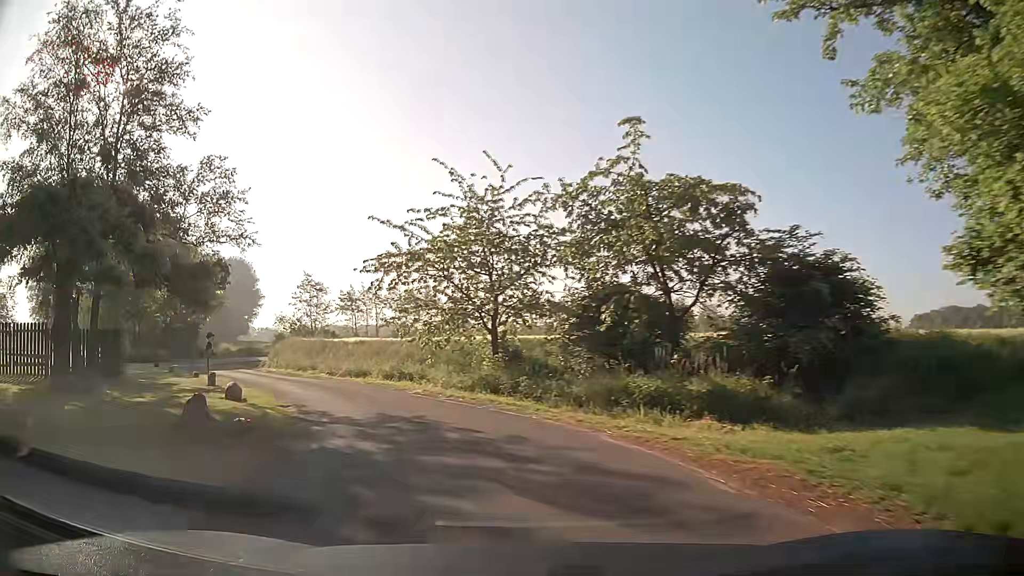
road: unclassified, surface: asphalt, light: Day
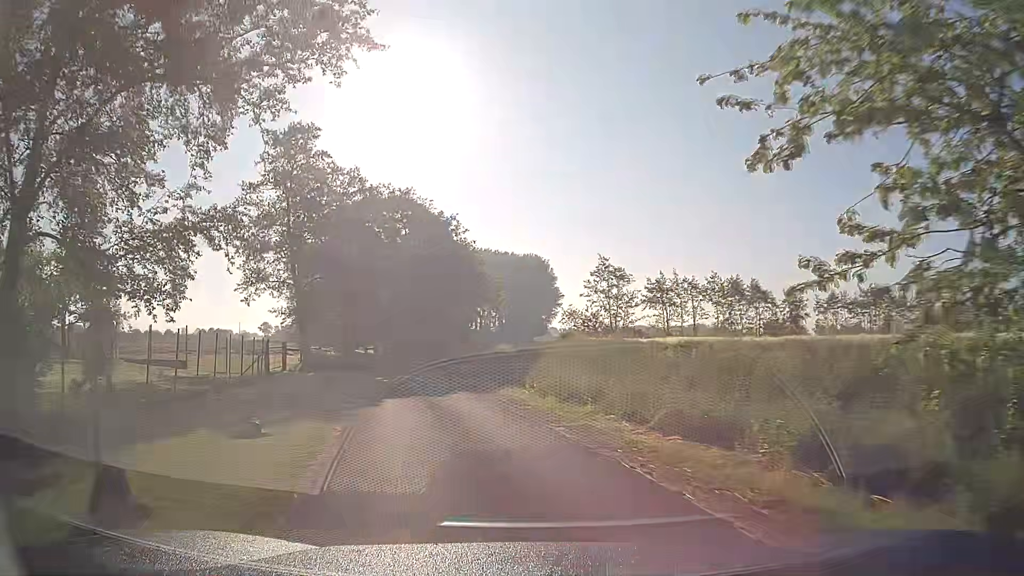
(-4.0, +16.3) m; -26°
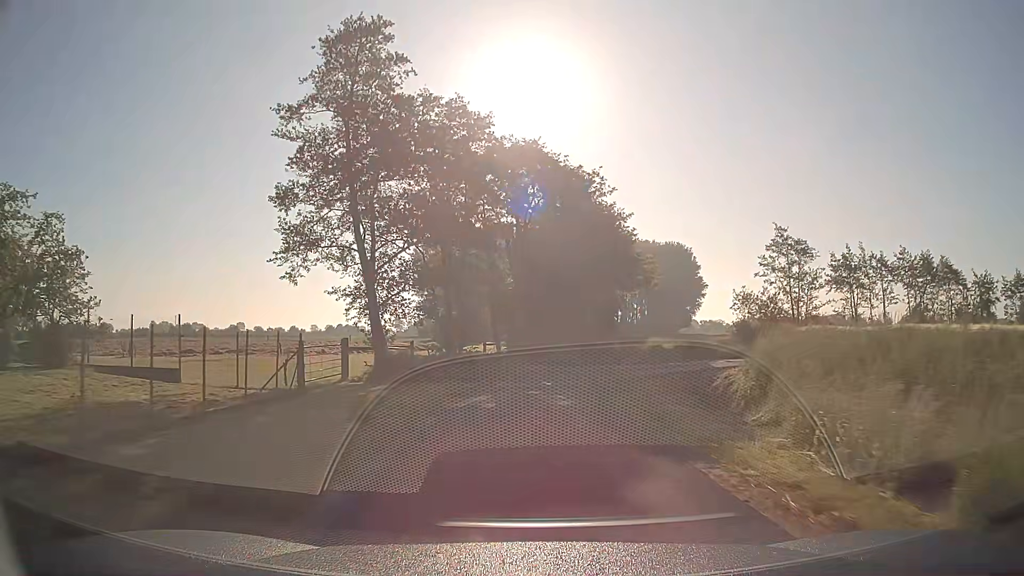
(-1.4, +12.3) m; -11°
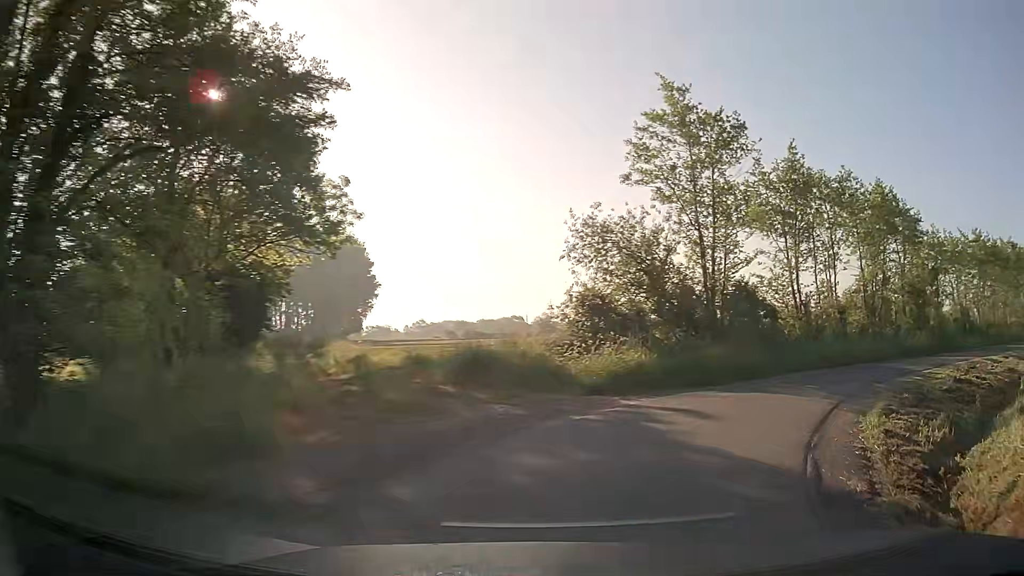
(+3.4, +30.0) m; +28°
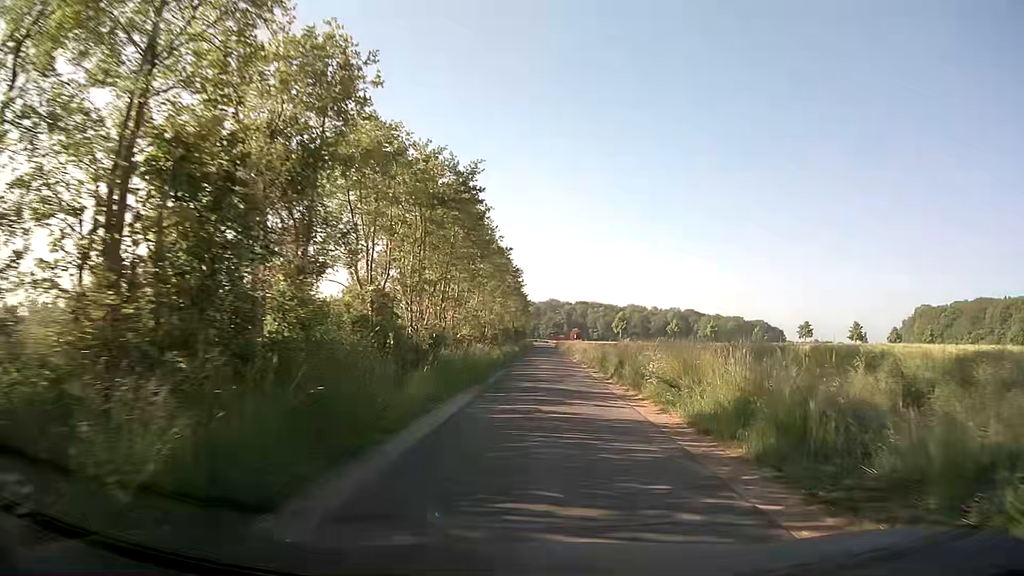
(+15.7, +24.2) m; +53°
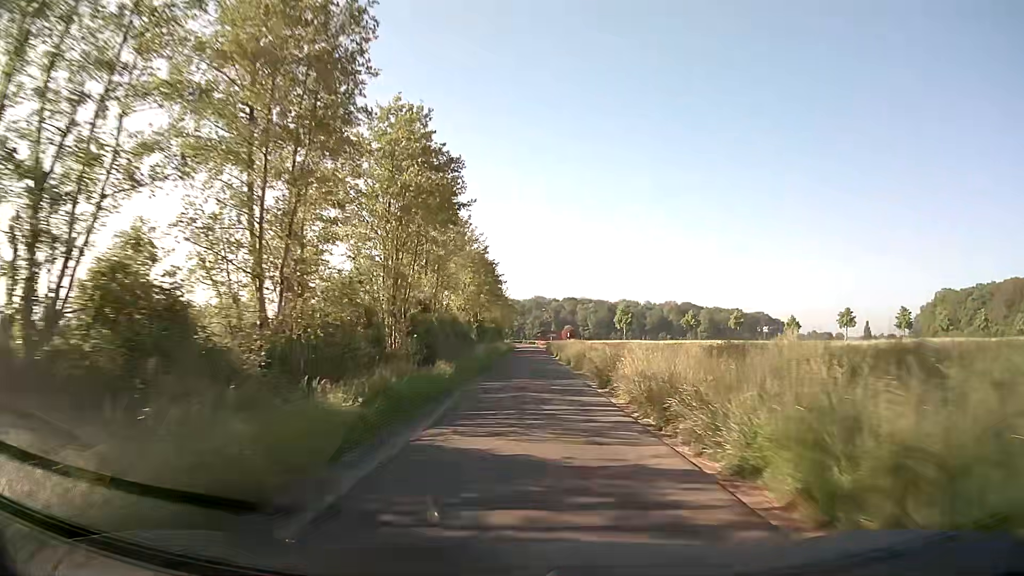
(+1.1, +40.2) m; +1°
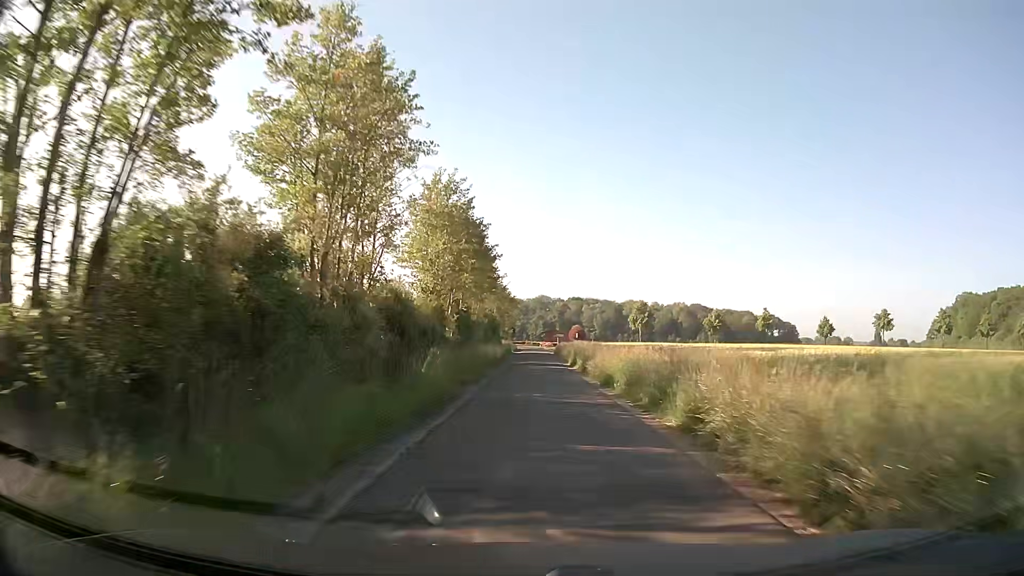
(-0.2, +18.5) m; -1°
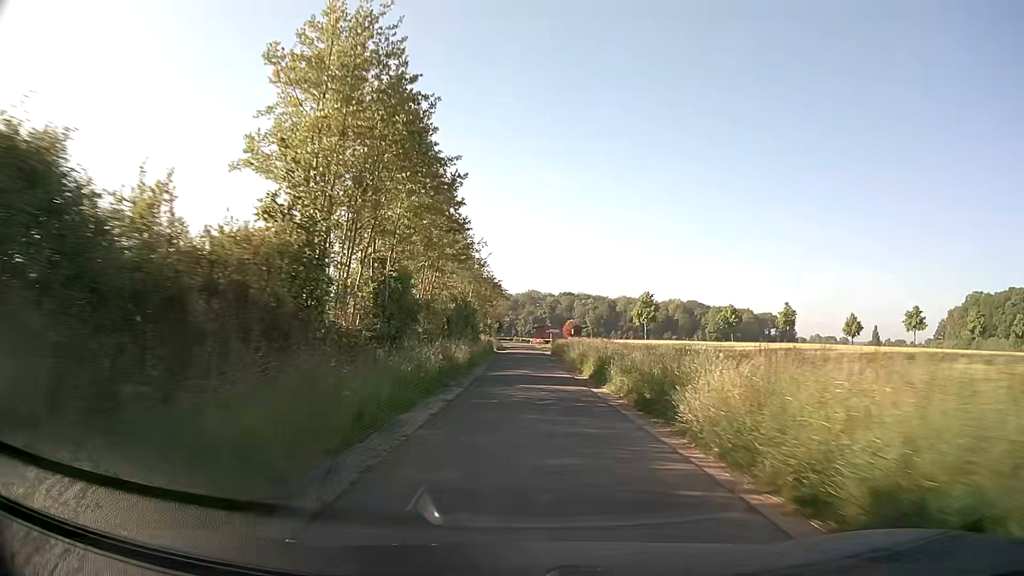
(+0.1, +19.0) m; +1°
